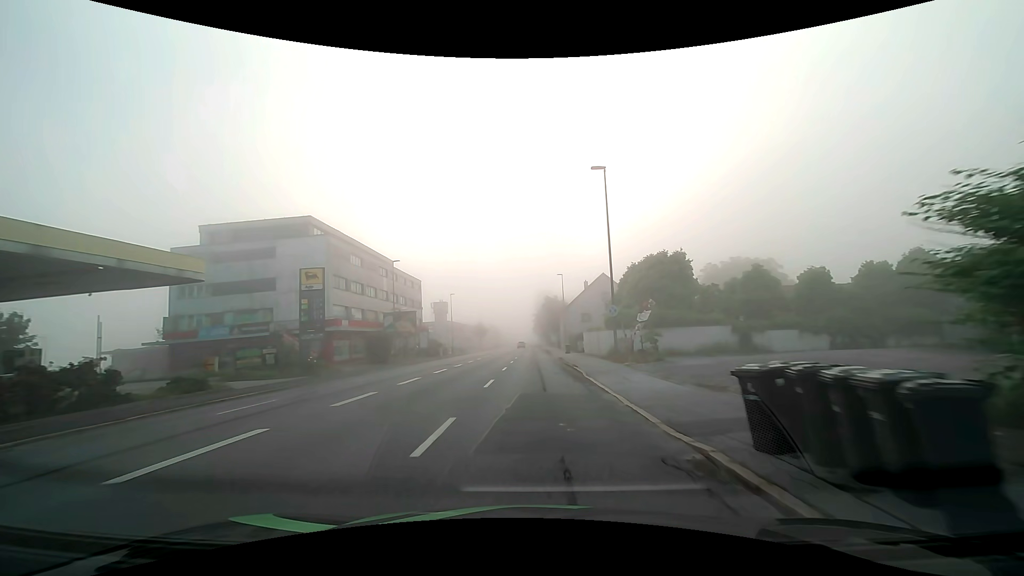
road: tertiary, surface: asphalt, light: Day
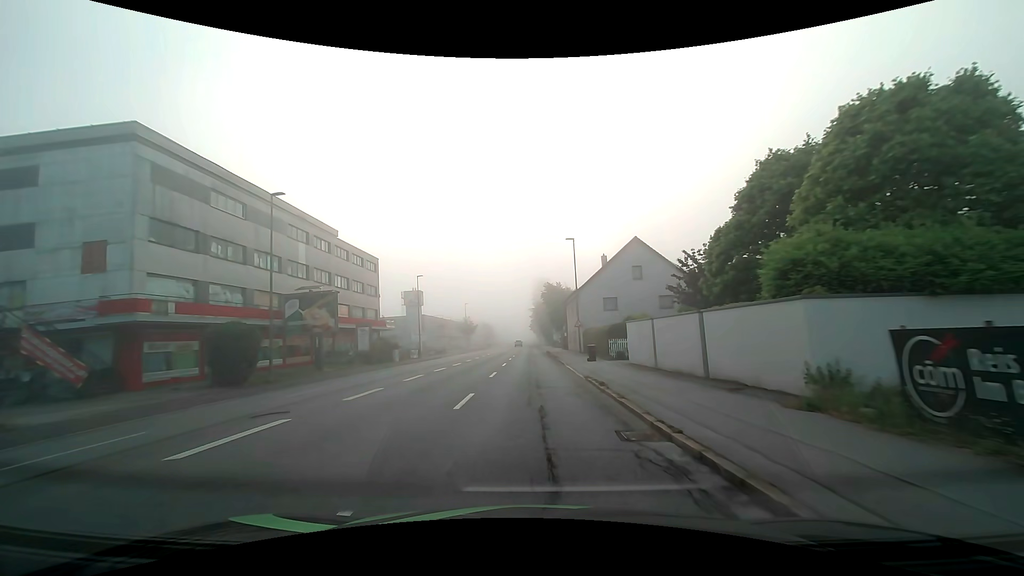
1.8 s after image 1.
(+0.1, +23.0) m; 0°
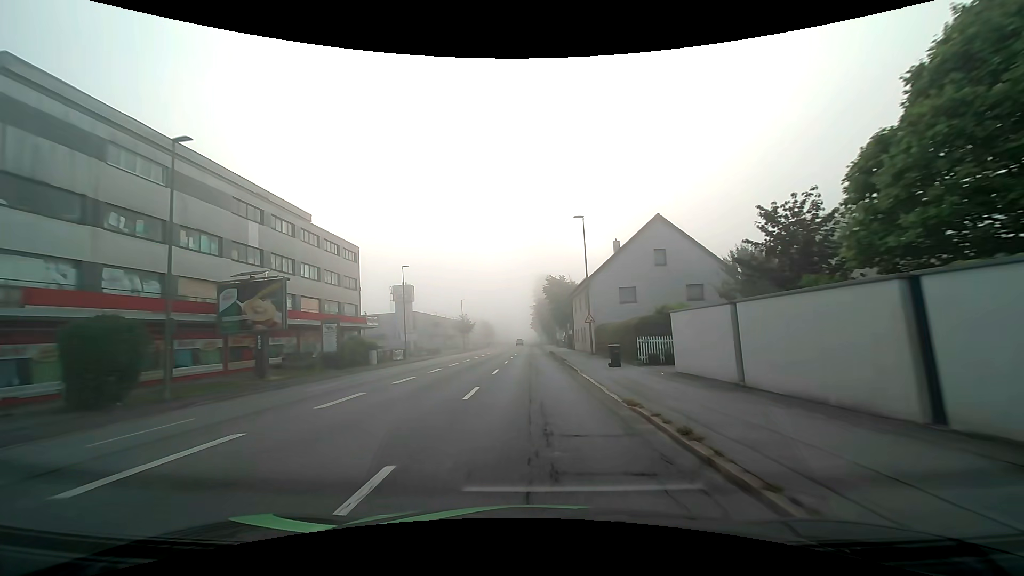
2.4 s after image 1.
(0.0, +7.7) m; 0°
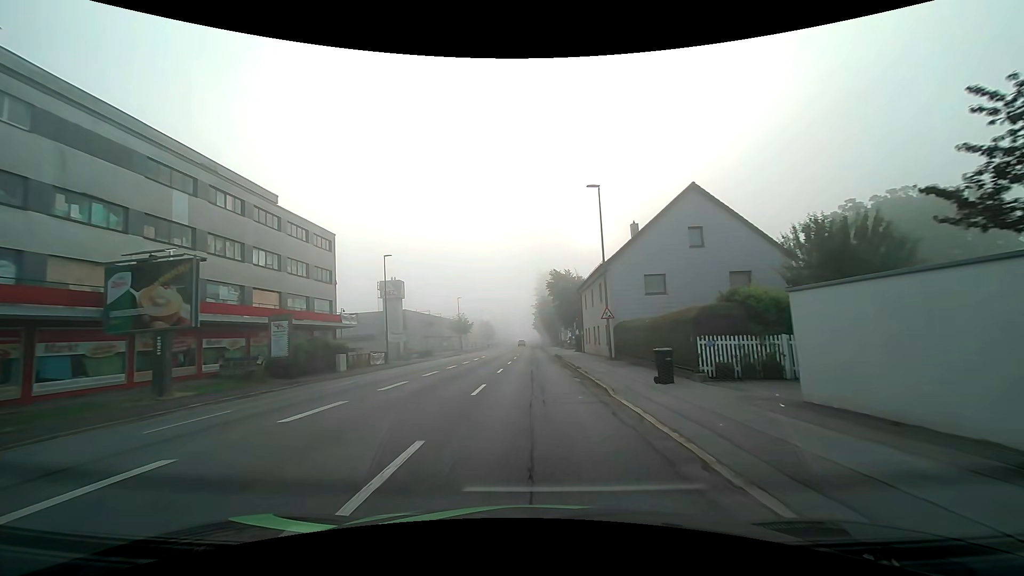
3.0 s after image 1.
(0.0, +7.7) m; 0°
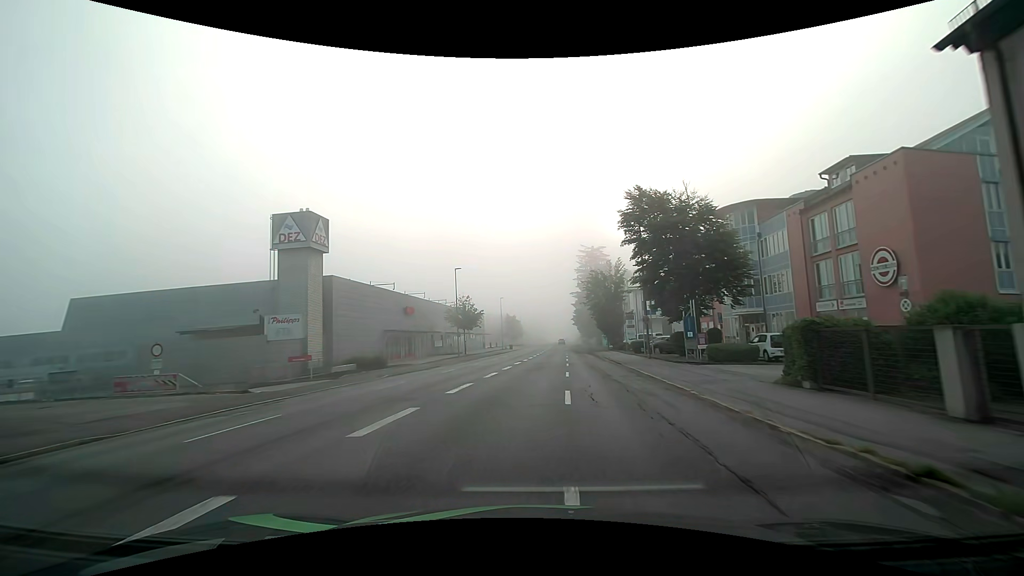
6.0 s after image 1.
(-1.5, +38.1) m; -4°
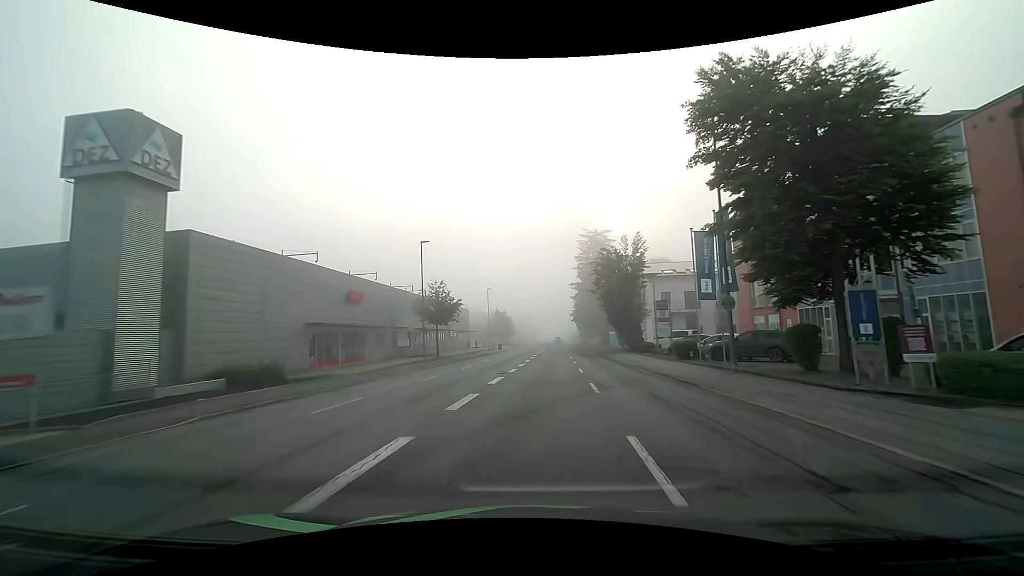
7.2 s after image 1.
(0.0, +15.2) m; +1°
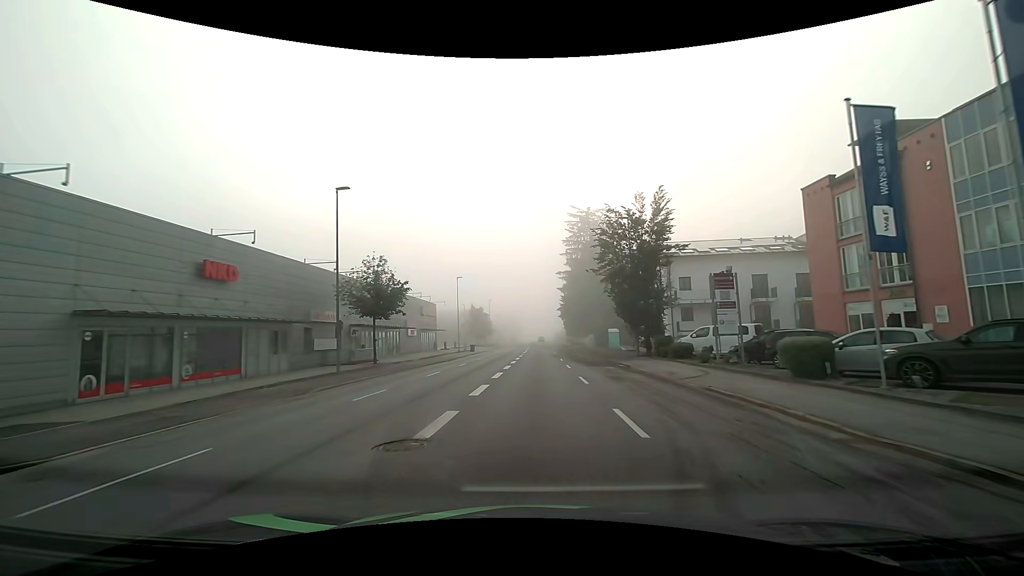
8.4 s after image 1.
(+0.3, +15.2) m; +2°
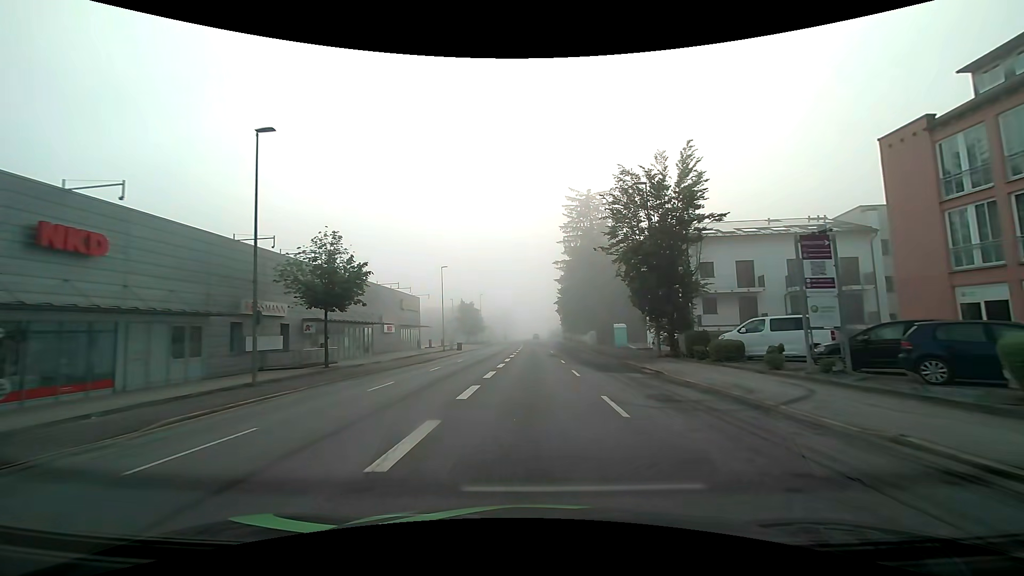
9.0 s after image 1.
(+0.1, +7.6) m; 0°
(0, +10) (0, +20) (0, +30) (0, +40) (+1, +50) (+1, +60) (+1, +70) (0, +80) (0, +90) (0, +100) m
